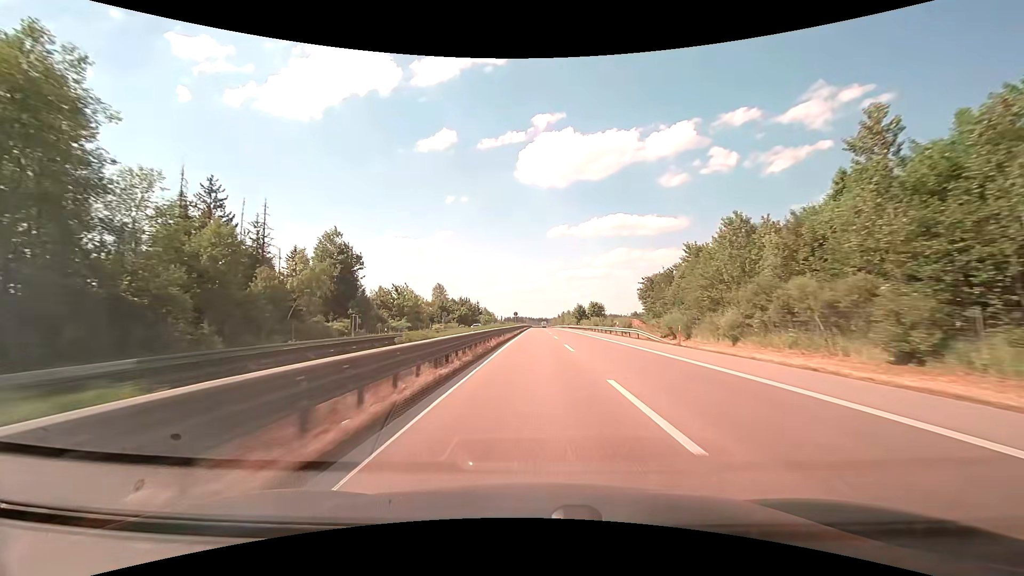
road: trunk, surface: asphalt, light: Day
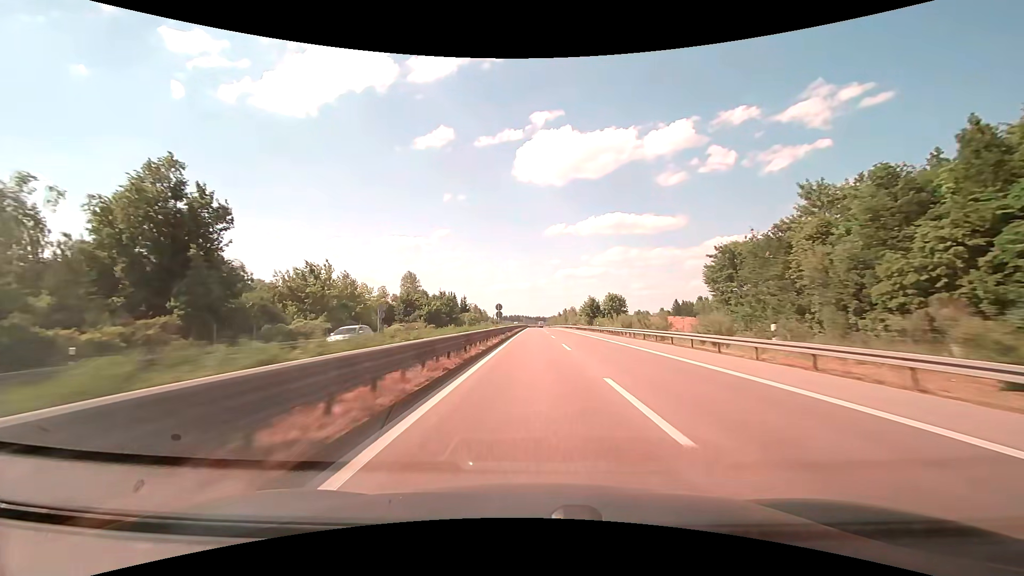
(+0.1, +35.5) m; 0°
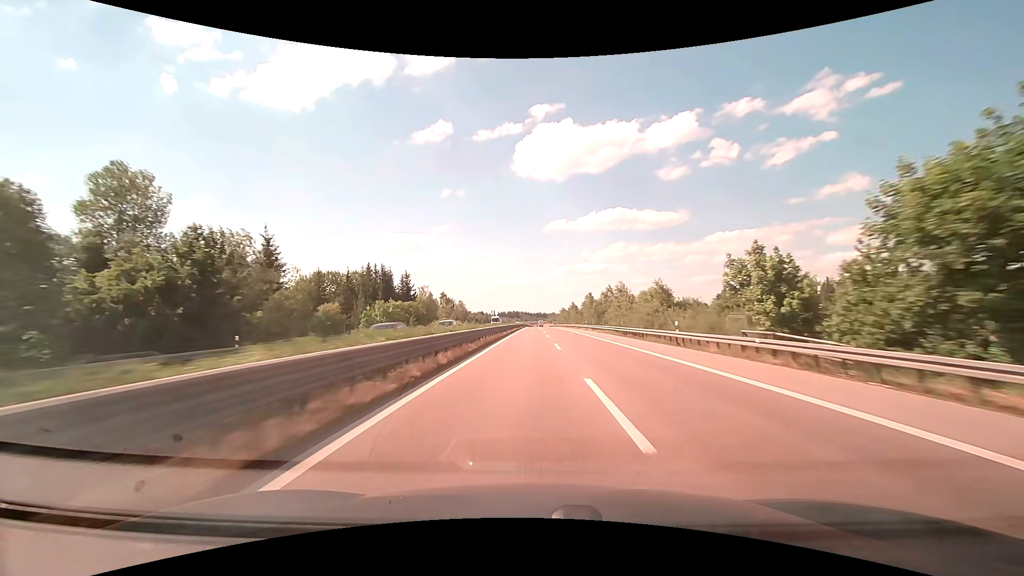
(+0.5, +90.0) m; 0°
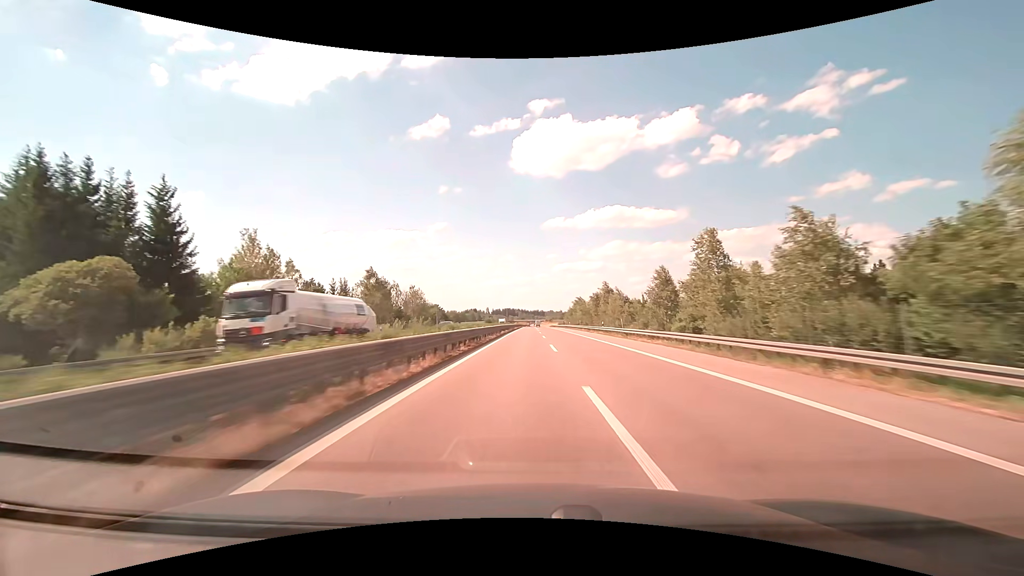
(-0.1, +73.0) m; 0°
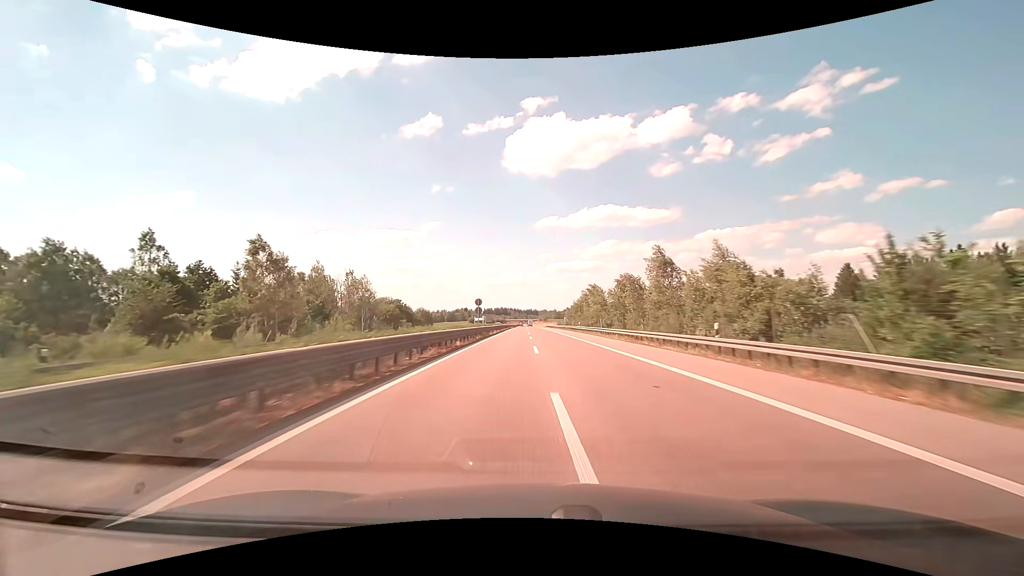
(+0.3, +36.9) m; +1°
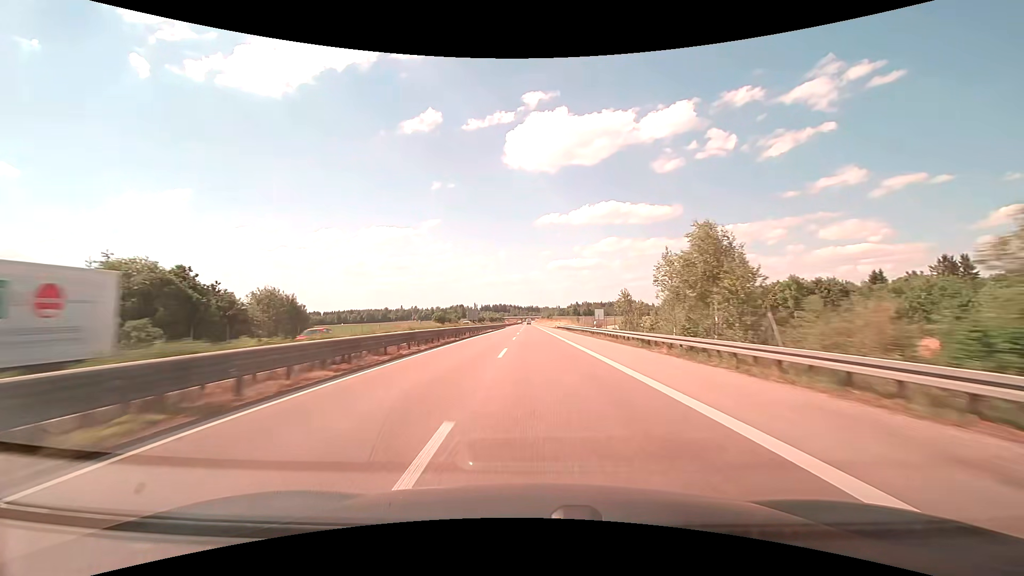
(-0.1, +74.3) m; 0°
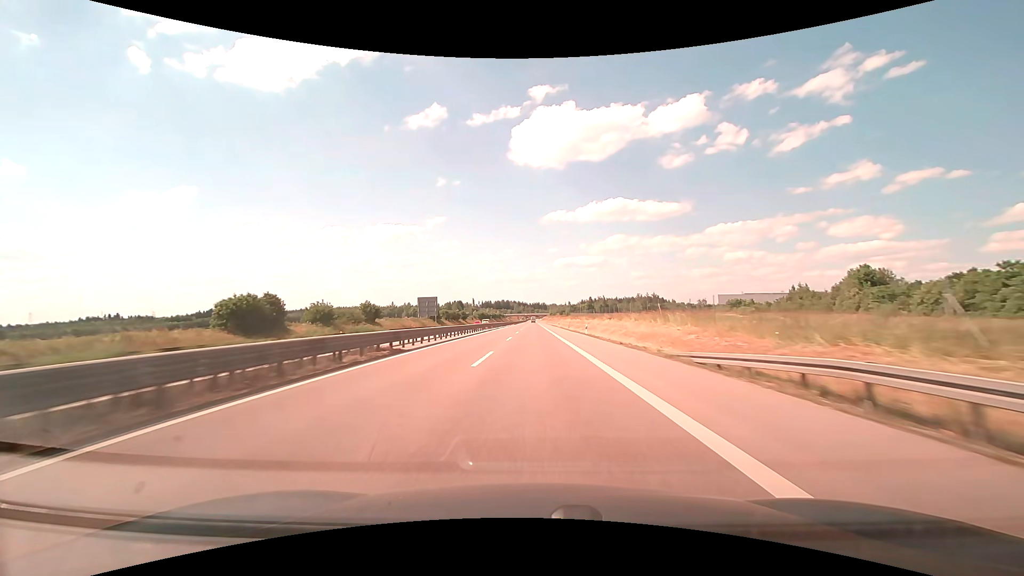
(-0.9, +93.5) m; -1°
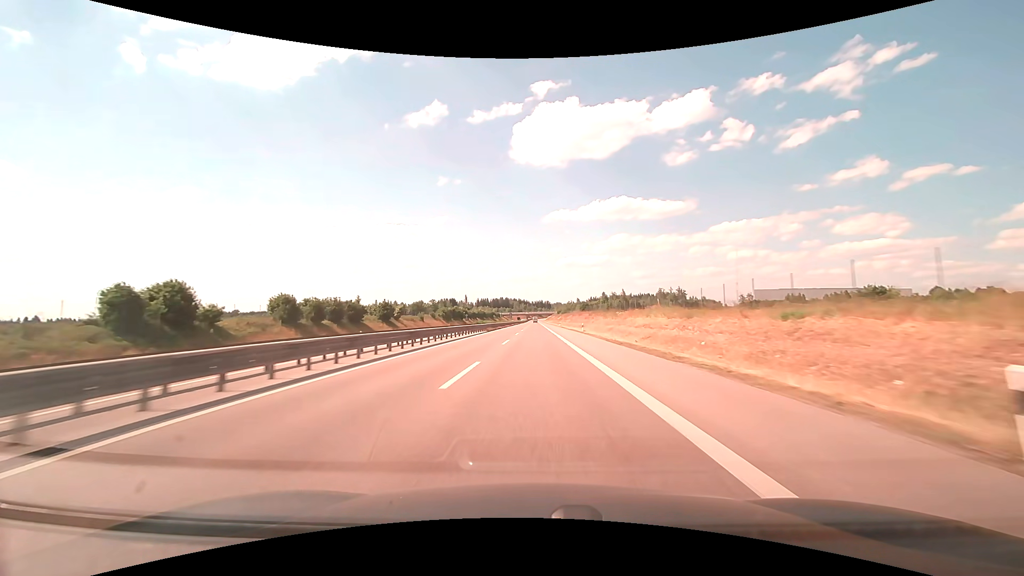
(-0.3, +94.3) m; 0°
(0, +10) (0, +20) (0, +30) (0, +40) (0, +50) (0, +60) (0, +70) (0, +80) (0, +90) (0, +100) m
